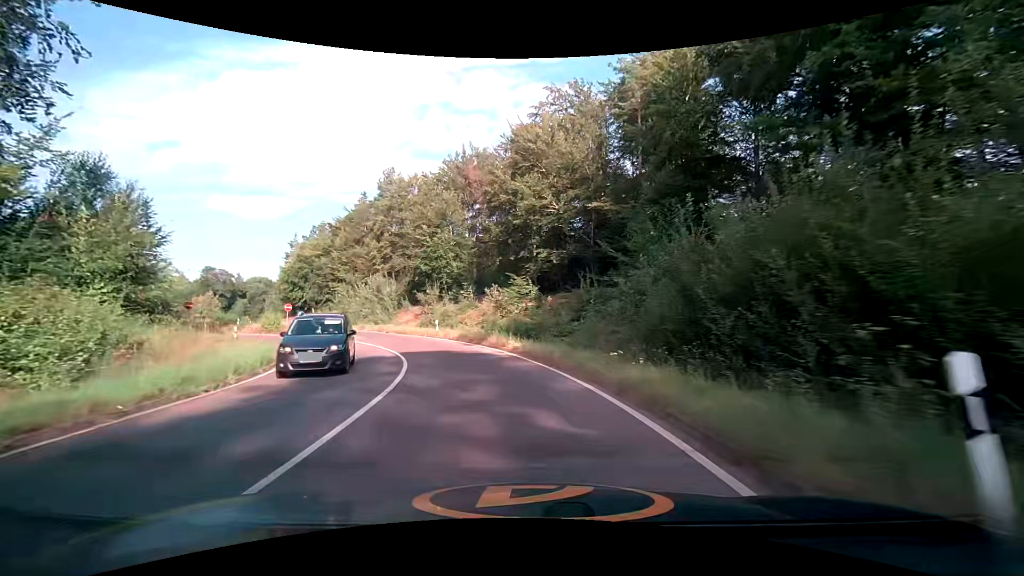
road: trunk_link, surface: asphalt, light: Day
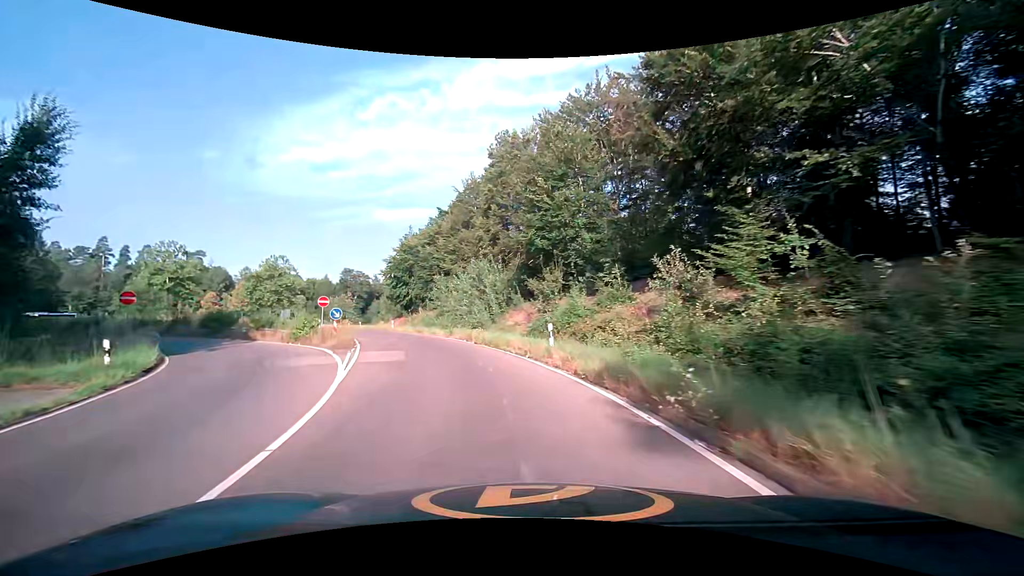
(-2.4, +19.9) m; -16°
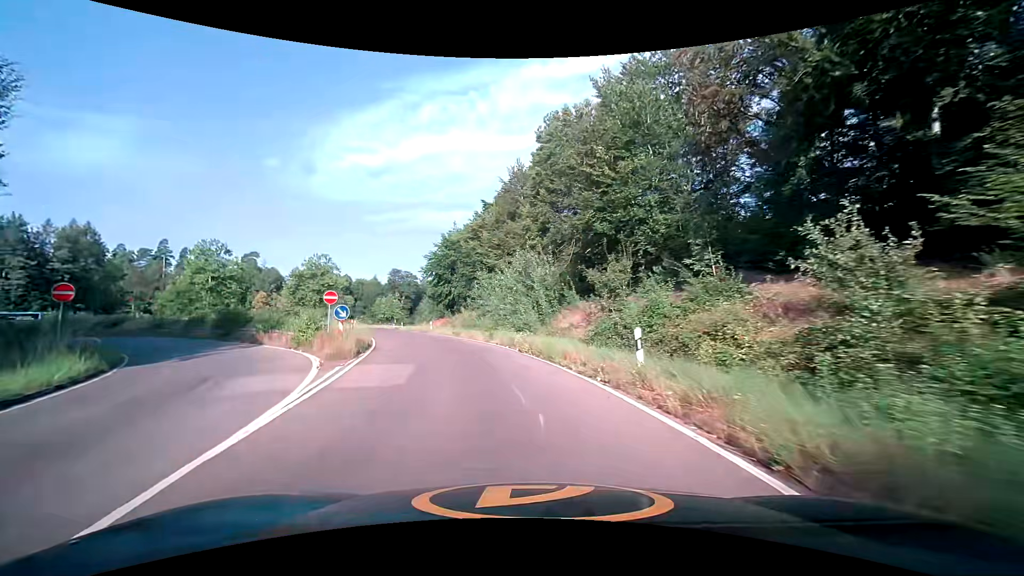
(-0.3, +6.5) m; -5°
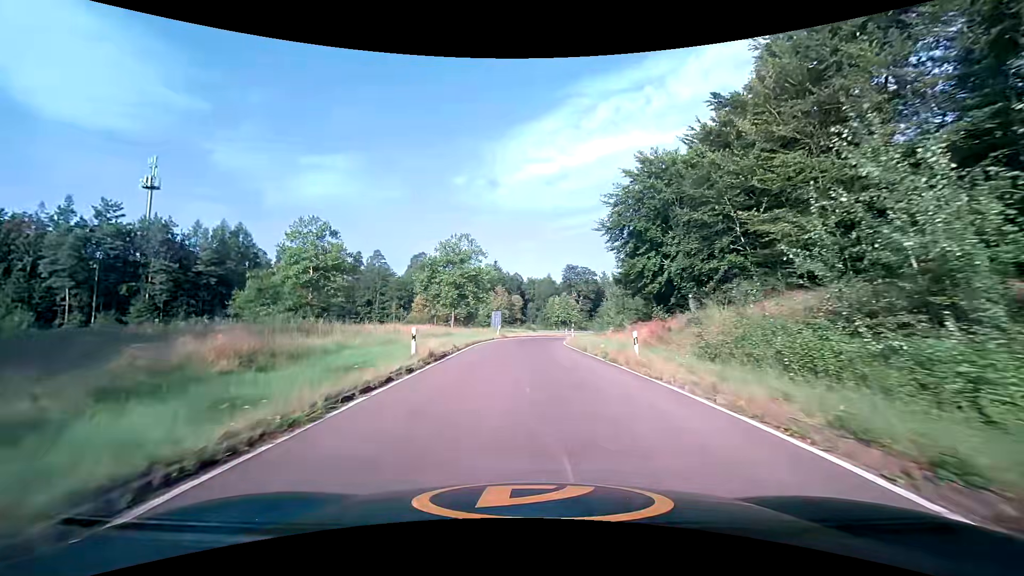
(-6.8, +33.6) m; -21°
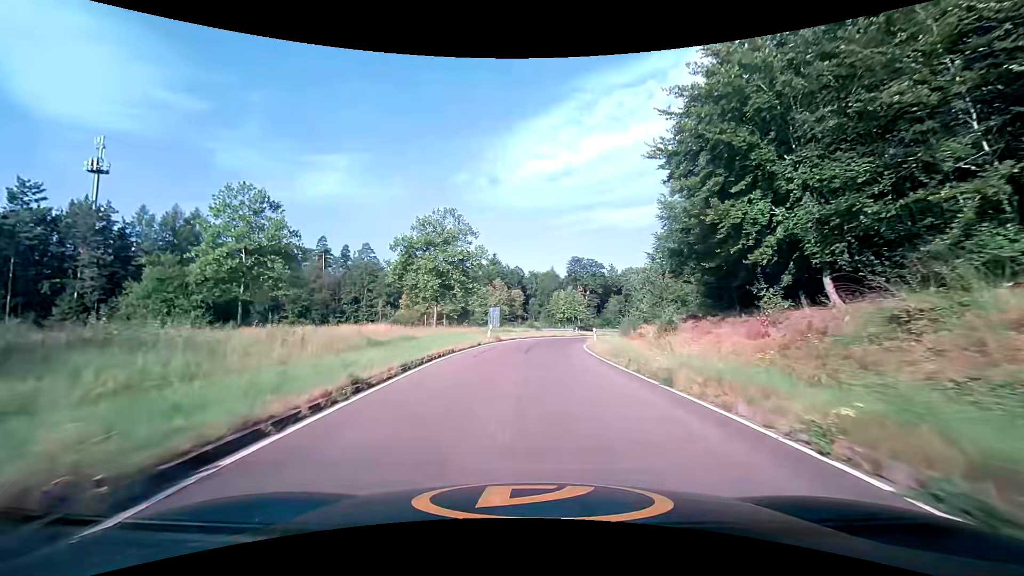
(-0.1, +14.8) m; 0°
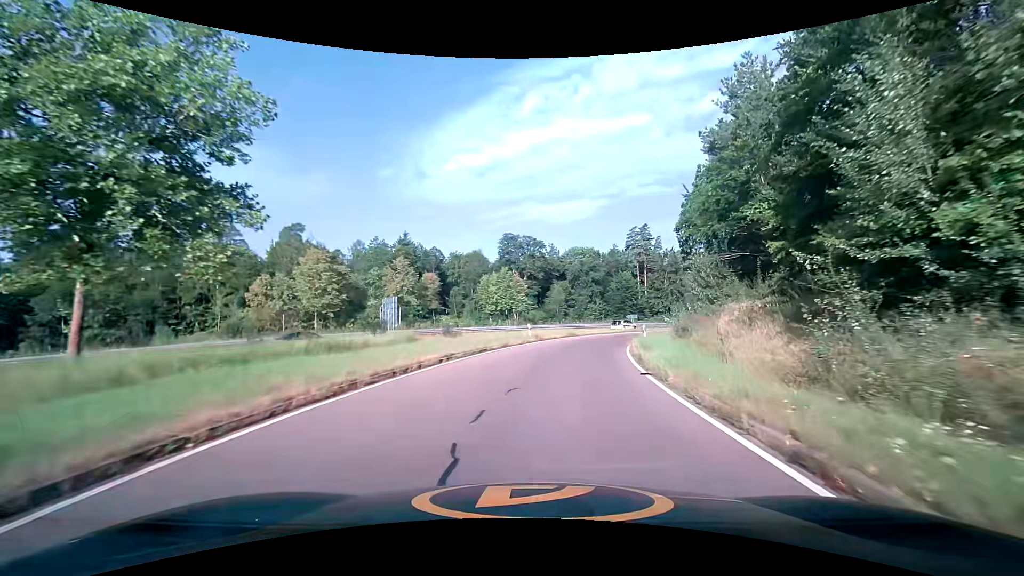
(+1.6, +37.2) m; +8°
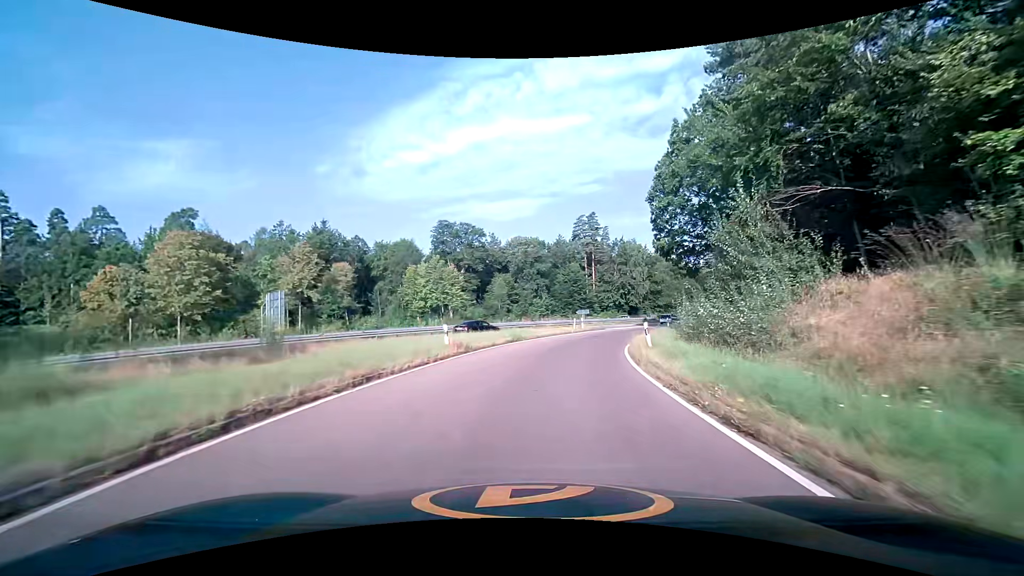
(+0.9, +14.9) m; +6°
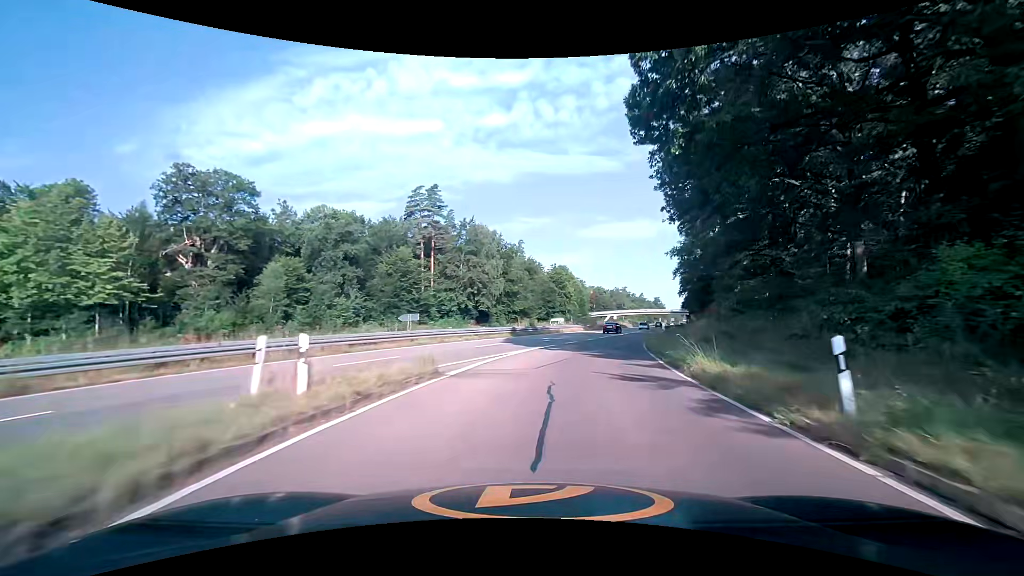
(+5.7, +38.7) m; +18°
(0, +10) (+2, +20) (+4, +30) (+7, +39) (+10, +49) (+13, +58) (+16, +68) (+19, +77) (+22, +87) (+25, +97) m
